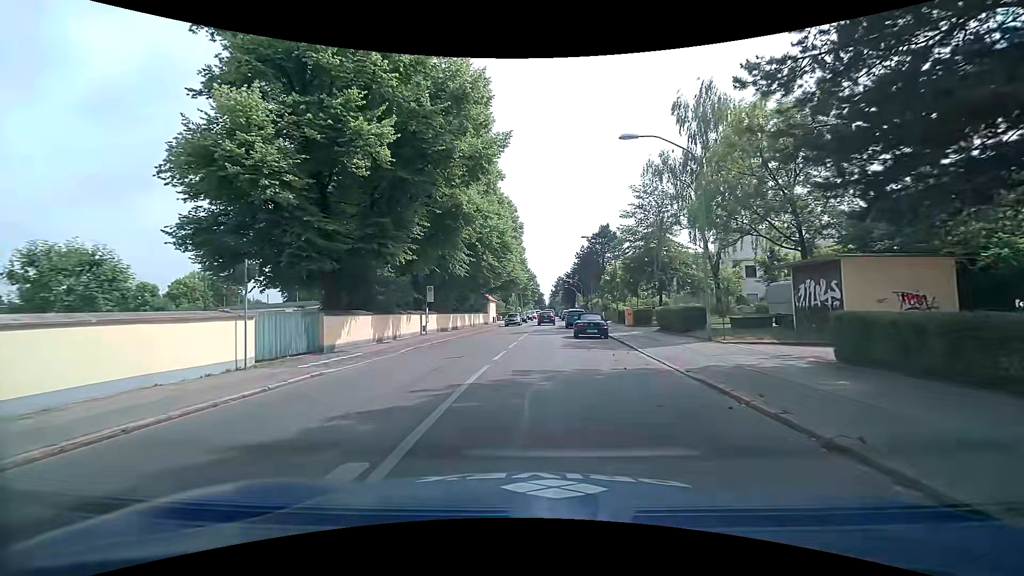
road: secondary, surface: asphalt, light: Day
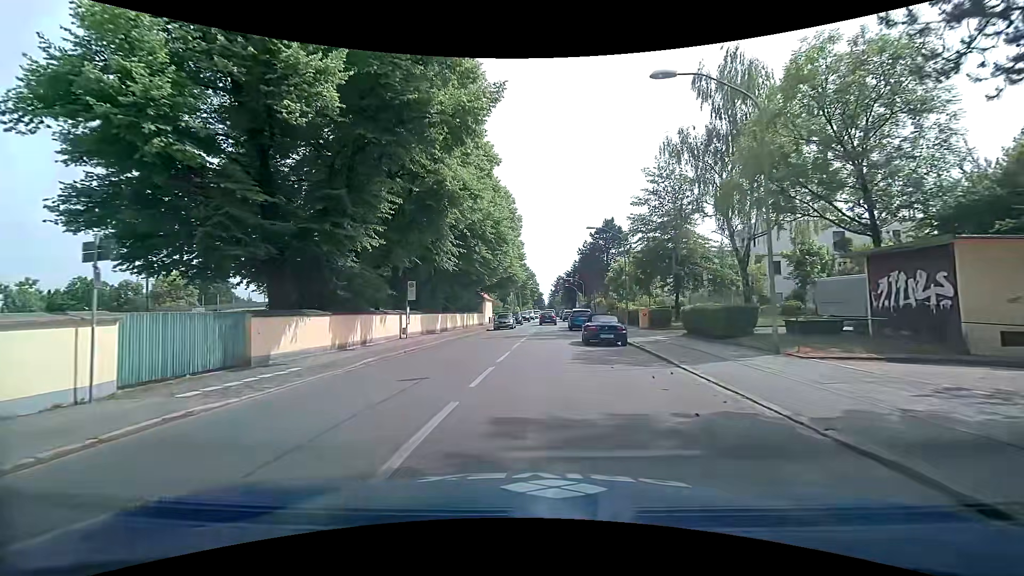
(0.0, +5.1) m; 0°
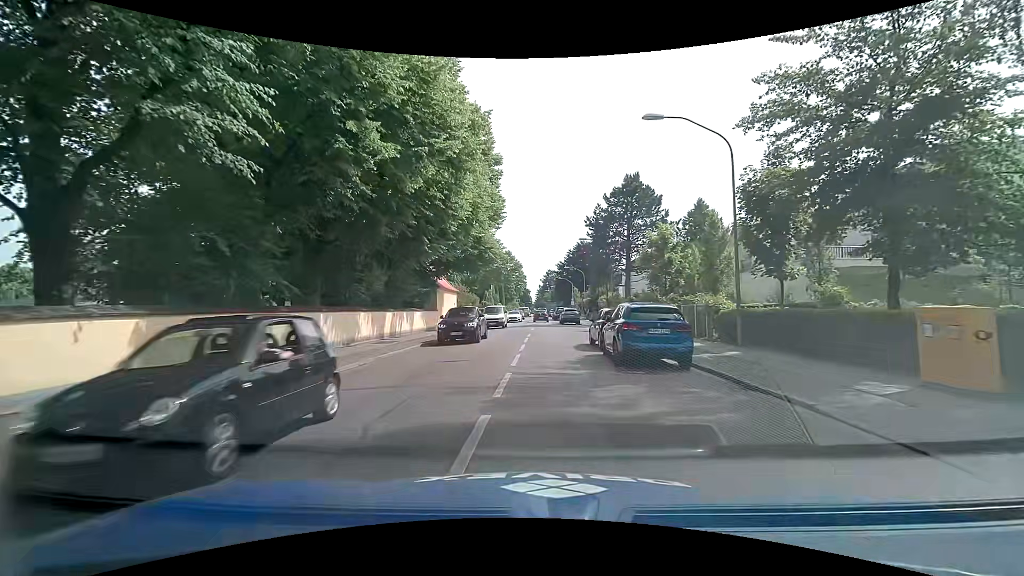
(+0.3, +23.5) m; +2°
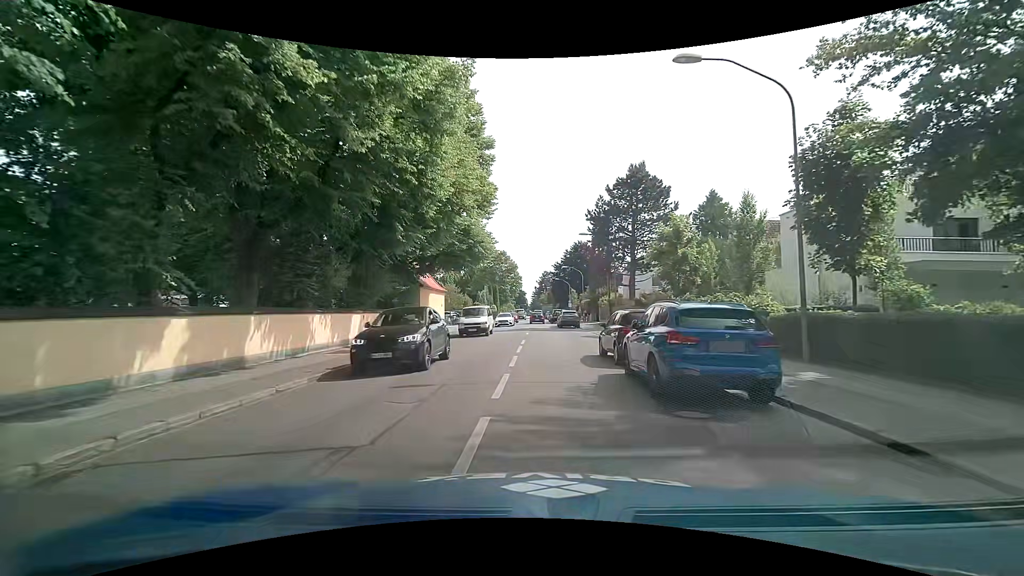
(0.0, +4.3) m; 0°
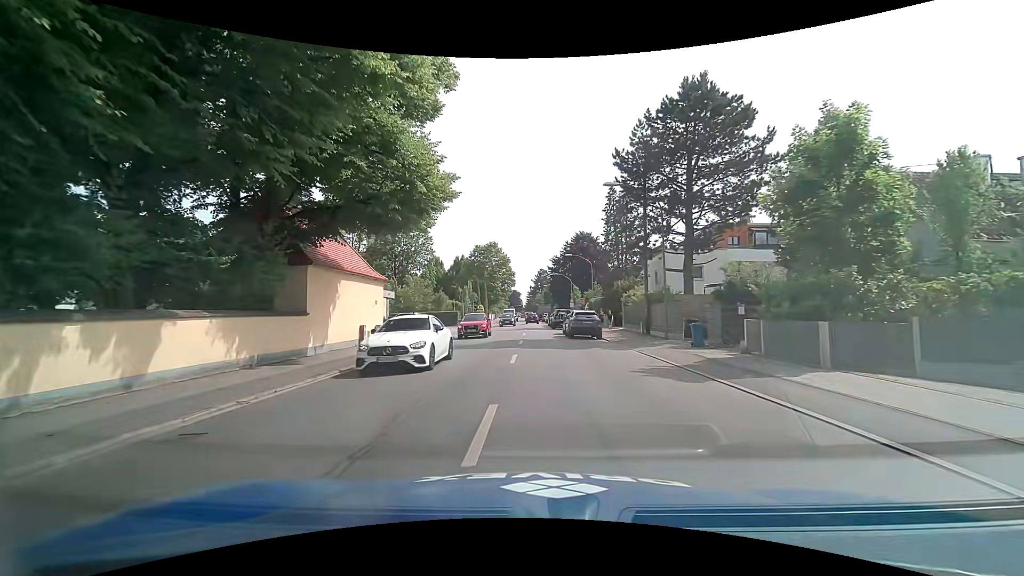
(+0.2, +17.0) m; 0°
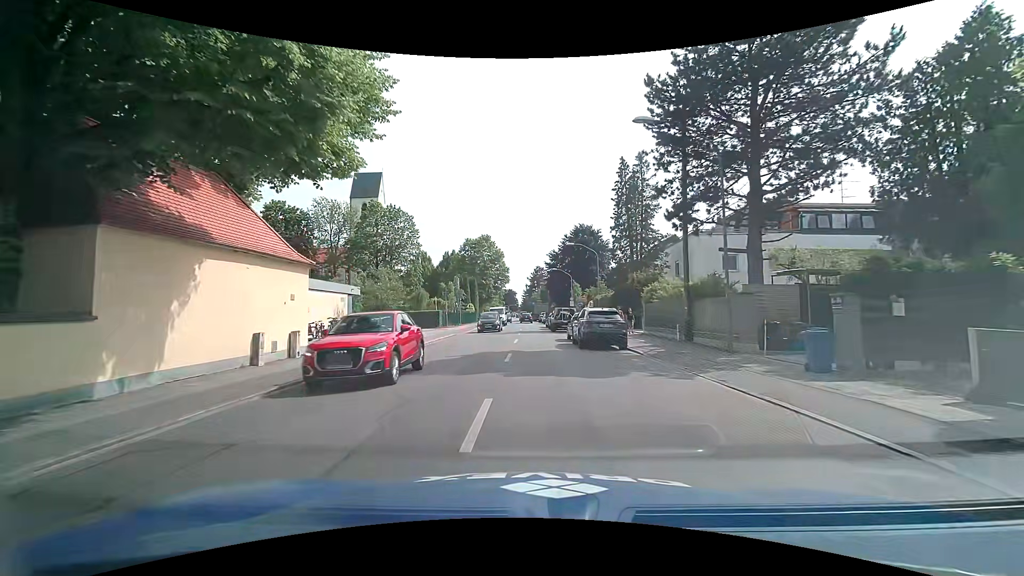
(+0.3, +8.7) m; +3°
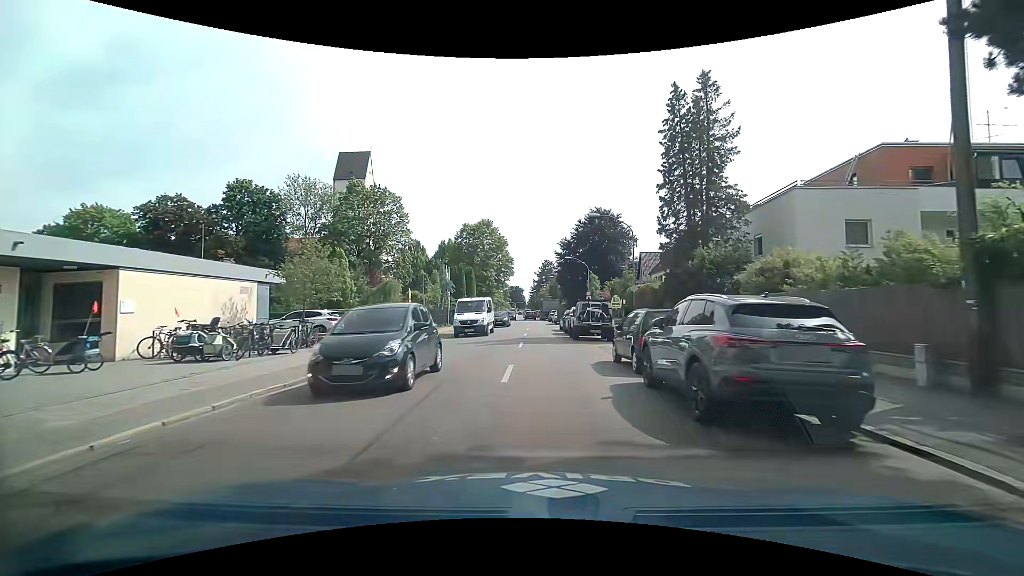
(-0.3, +13.4) m; -2°
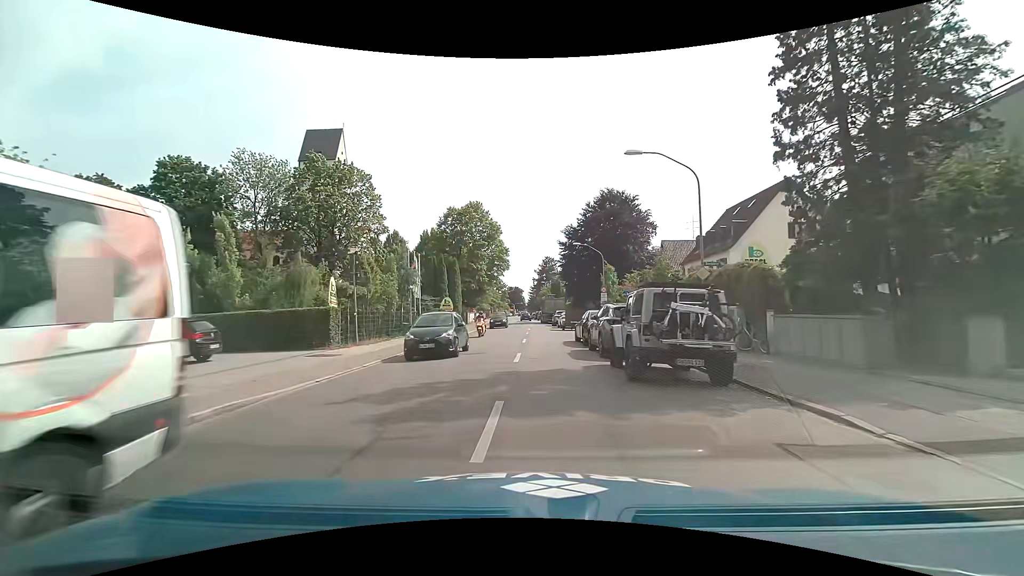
(0.0, +14.0) m; 0°
(0, +10) (0, +20) (0, +30) (0, +40) (0, +50) (-1, +60) (-1, +70) (-1, +80) (-1, +90) (-2, +100) m
